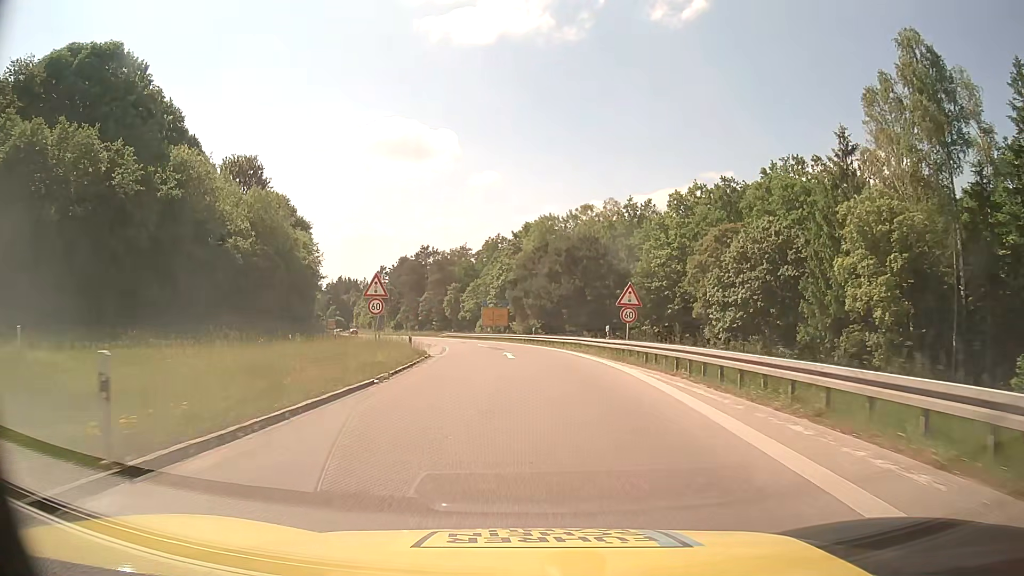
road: motorway_link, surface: asphalt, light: Day
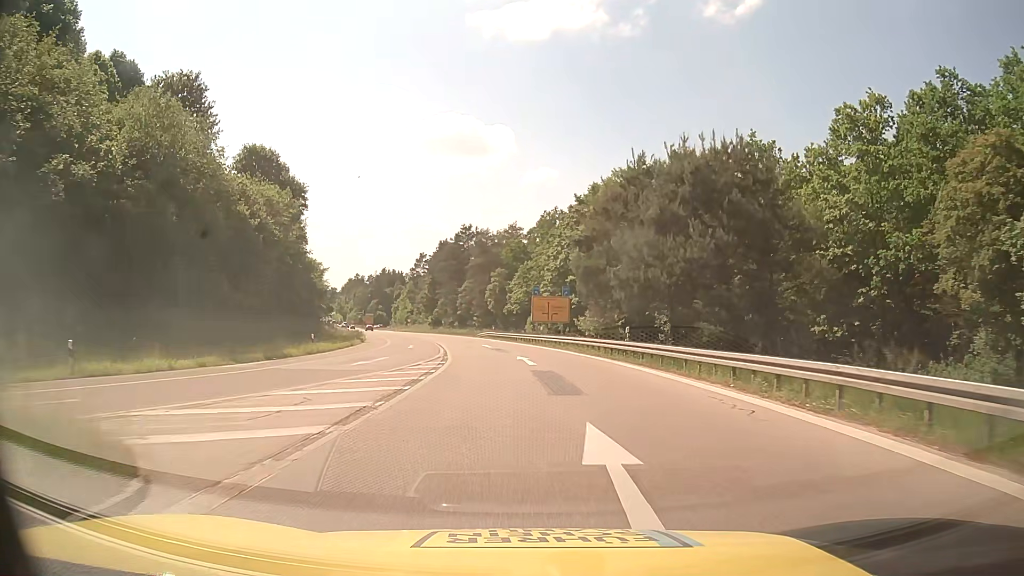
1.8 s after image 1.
(-1.2, +26.8) m; -5°
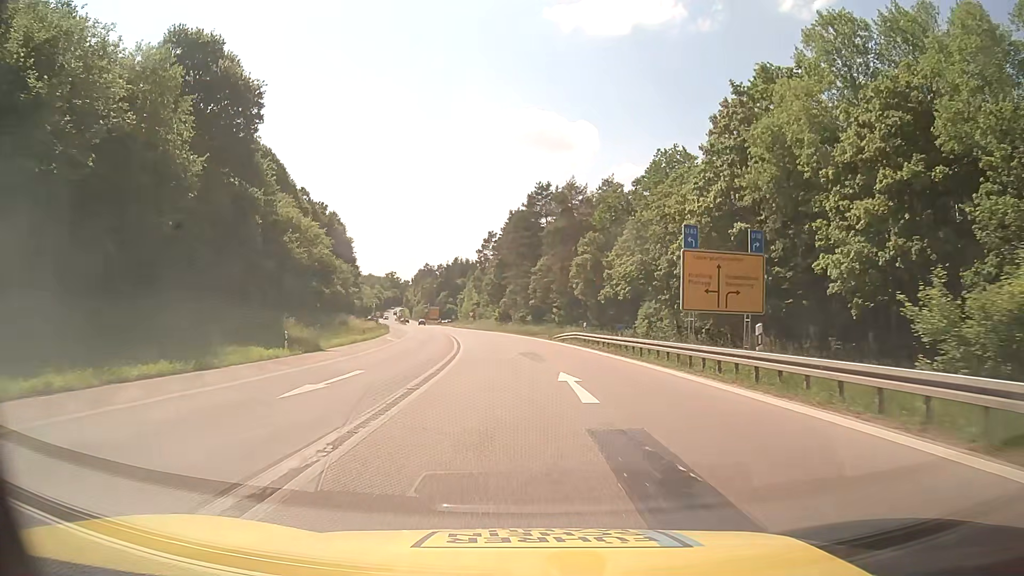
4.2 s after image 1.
(-2.1, +35.0) m; -7°
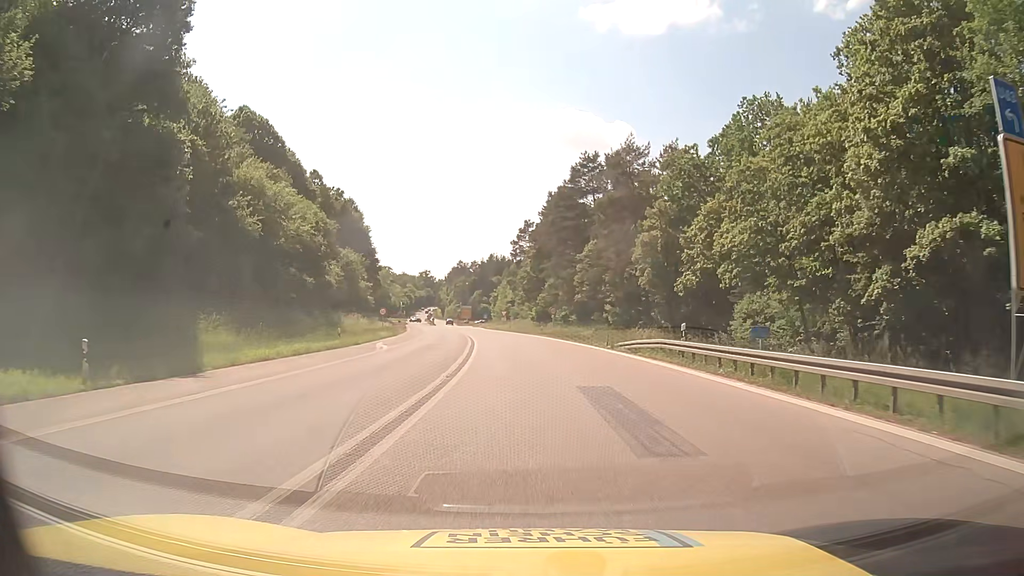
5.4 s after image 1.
(-0.6, +16.9) m; -4°
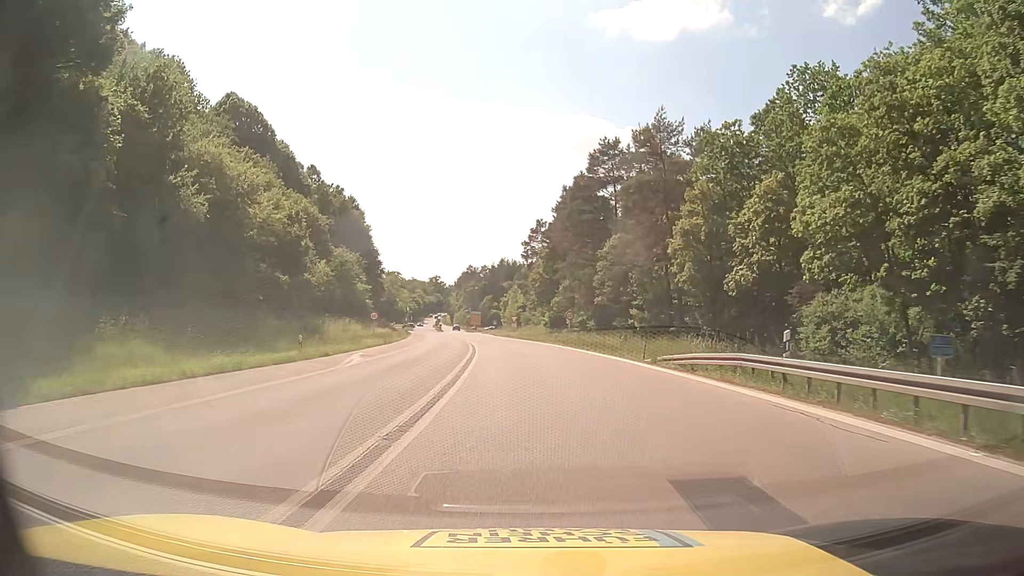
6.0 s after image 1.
(-0.1, +8.5) m; -1°
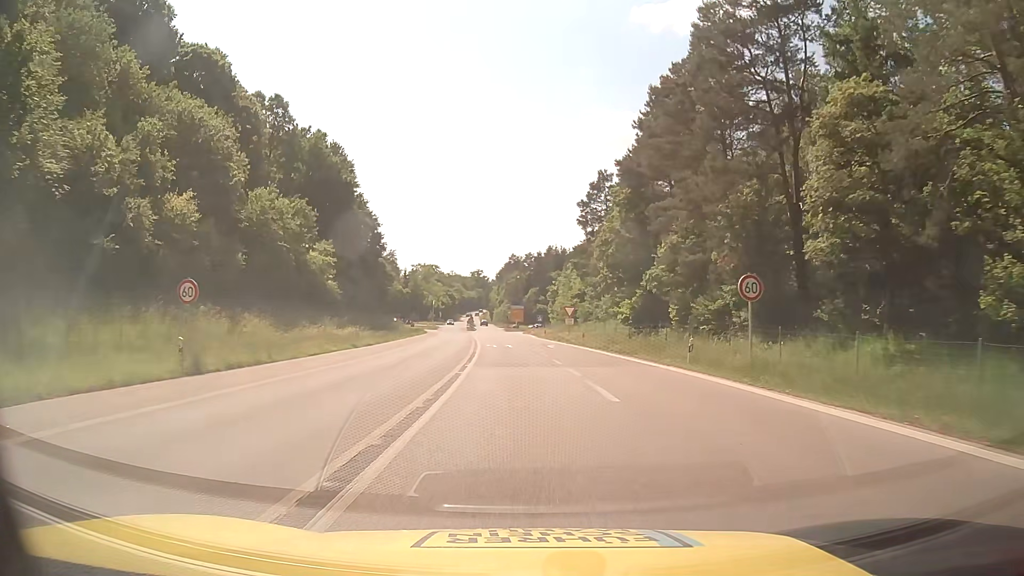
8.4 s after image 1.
(-1.3, +37.7) m; -4°
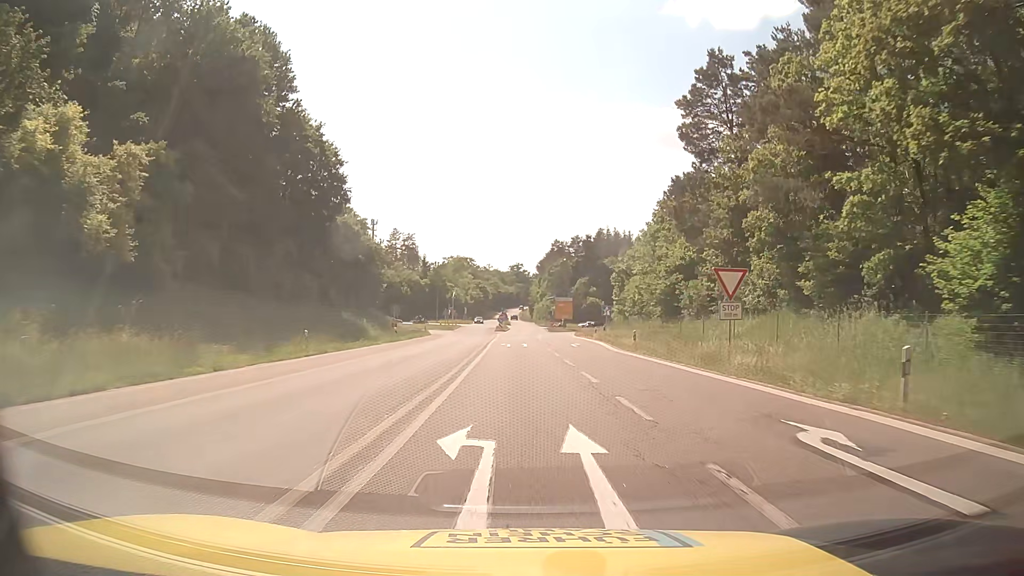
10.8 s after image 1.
(-1.2, +38.6) m; -3°
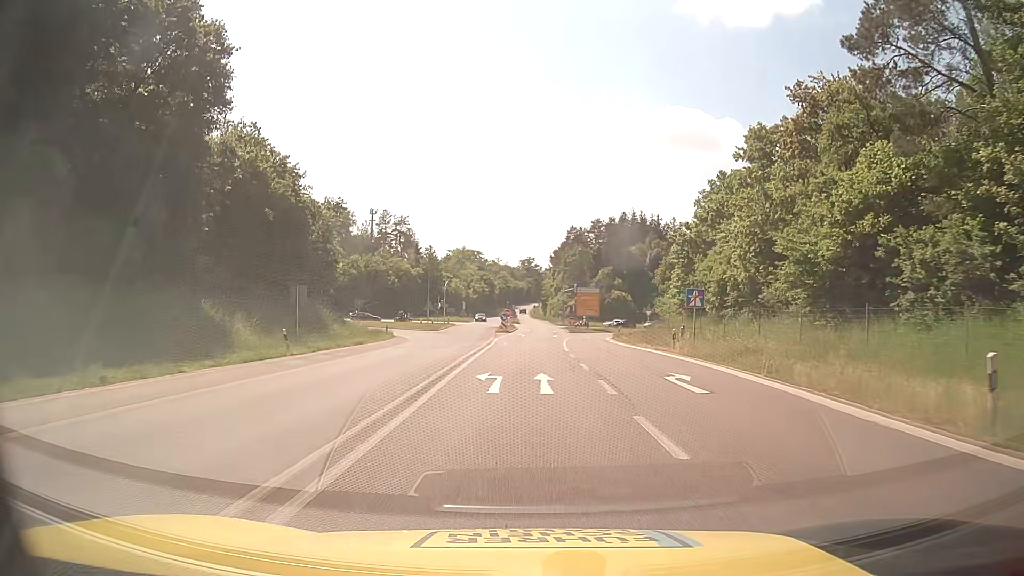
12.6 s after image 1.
(-0.3, +26.9) m; -1°
(0, +10) (0, +20) (0, +30) (0, +40) (+1, +50) (+2, +60) (+2, +70) (+3, +80) (+3, +90) (+2, +100) m
